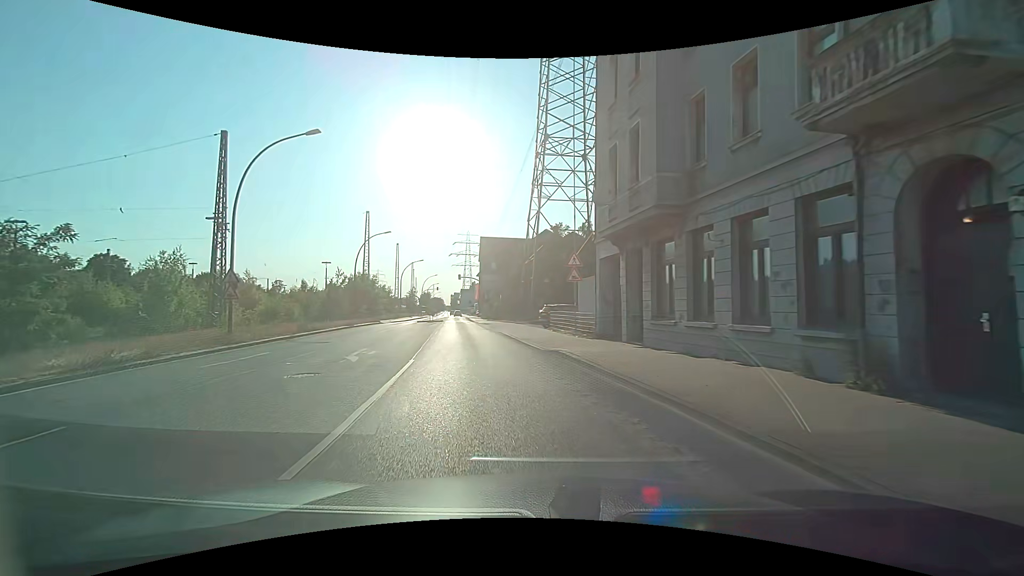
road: secondary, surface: asphalt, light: Day
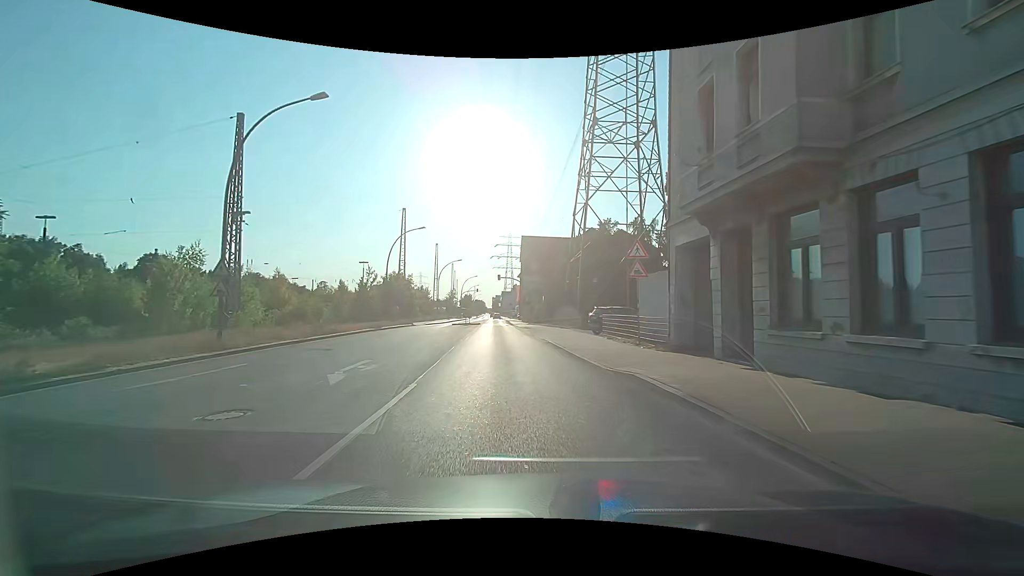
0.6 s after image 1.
(-0.2, +4.7) m; -5°
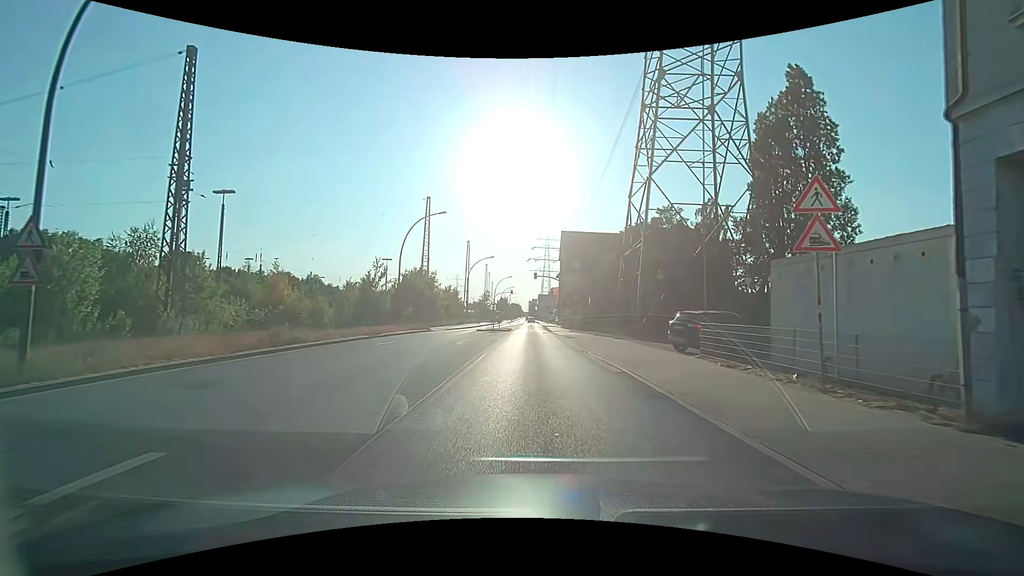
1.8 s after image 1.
(-0.4, +9.5) m; -4°
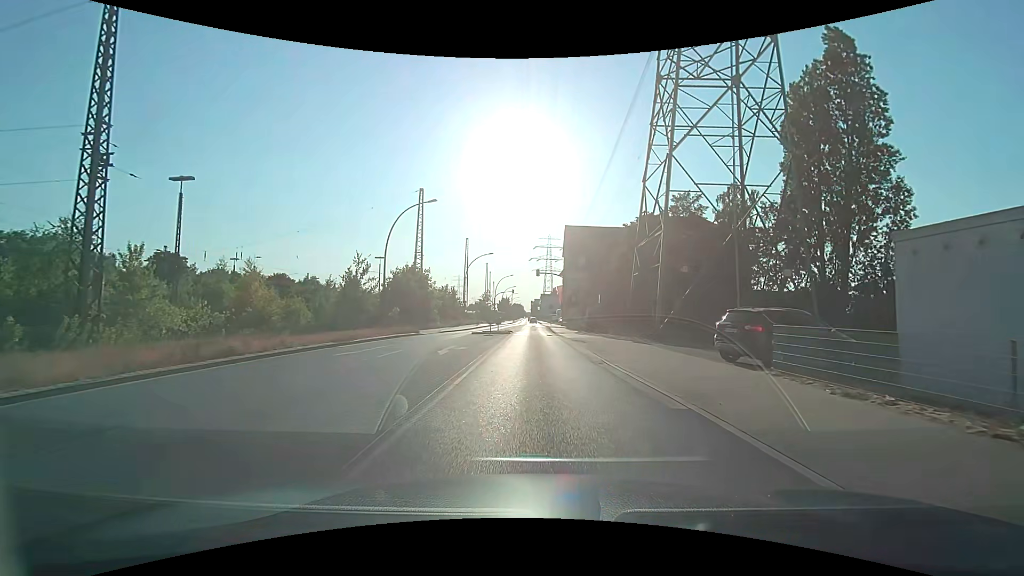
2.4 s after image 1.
(0.0, +4.8) m; 0°
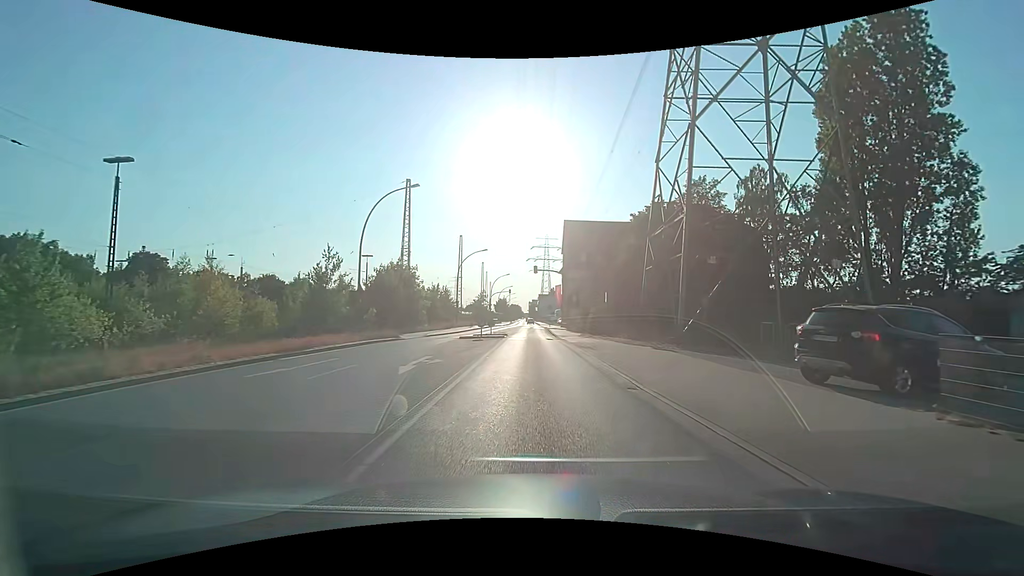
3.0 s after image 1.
(0.0, +4.8) m; 0°
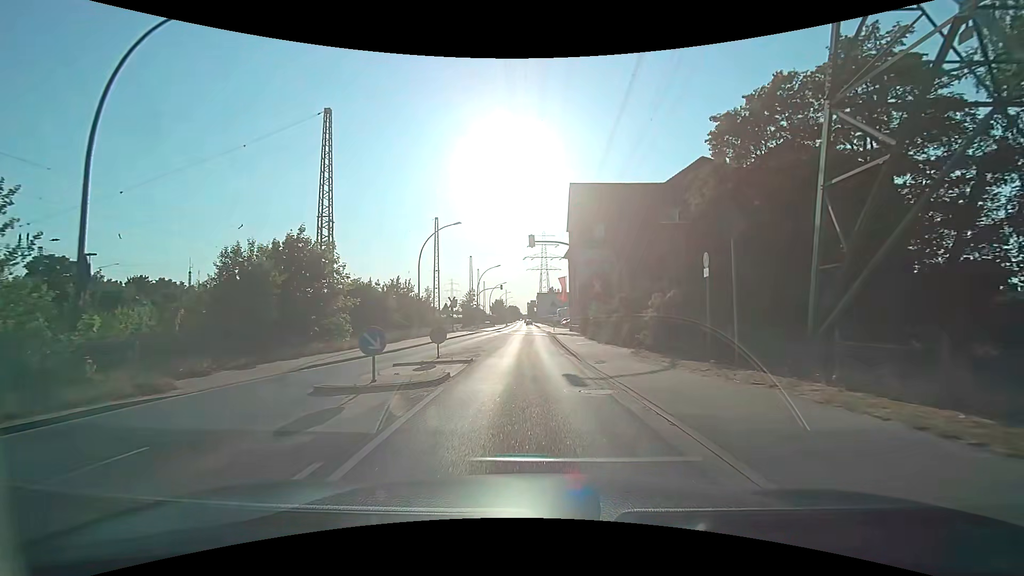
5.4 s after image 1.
(+0.2, +20.1) m; 0°
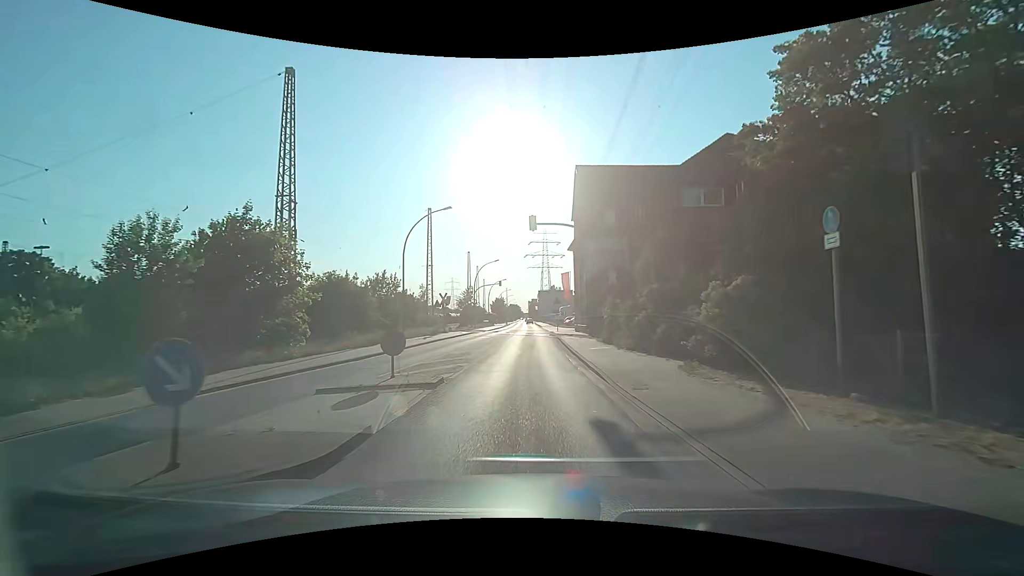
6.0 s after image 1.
(0.0, +5.7) m; 0°
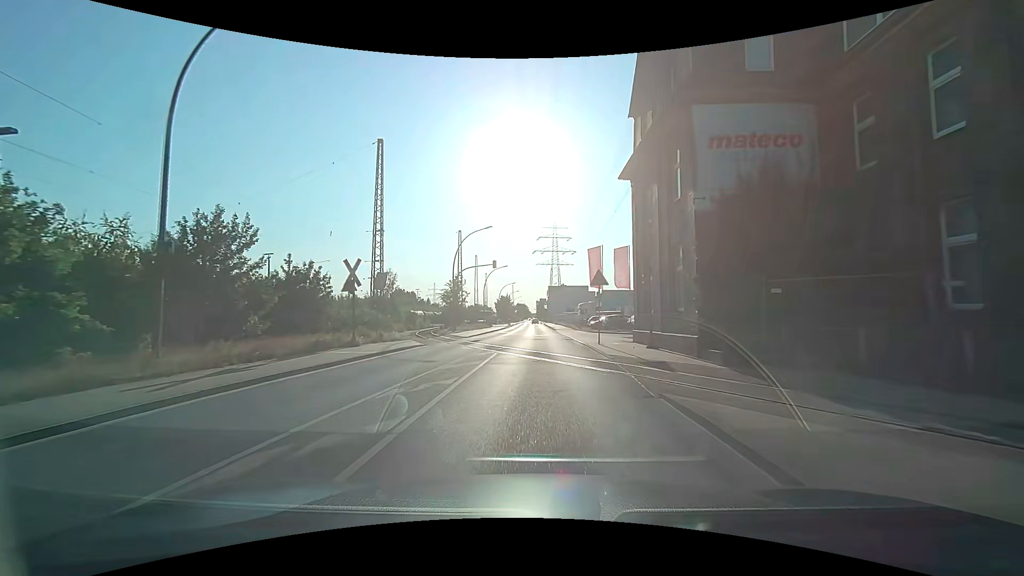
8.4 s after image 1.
(-0.3, +26.1) m; 0°
(0, +10) (0, +20) (0, +30) (0, +40) (0, +50) (0, +60) (0, +70) (0, +80) (0, +90) (0, +100) m
